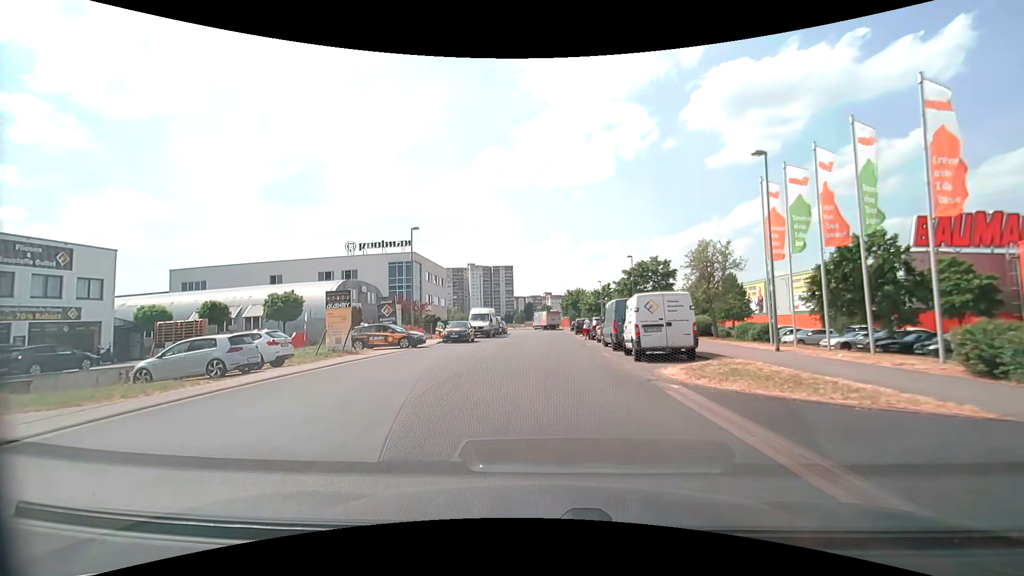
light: Day
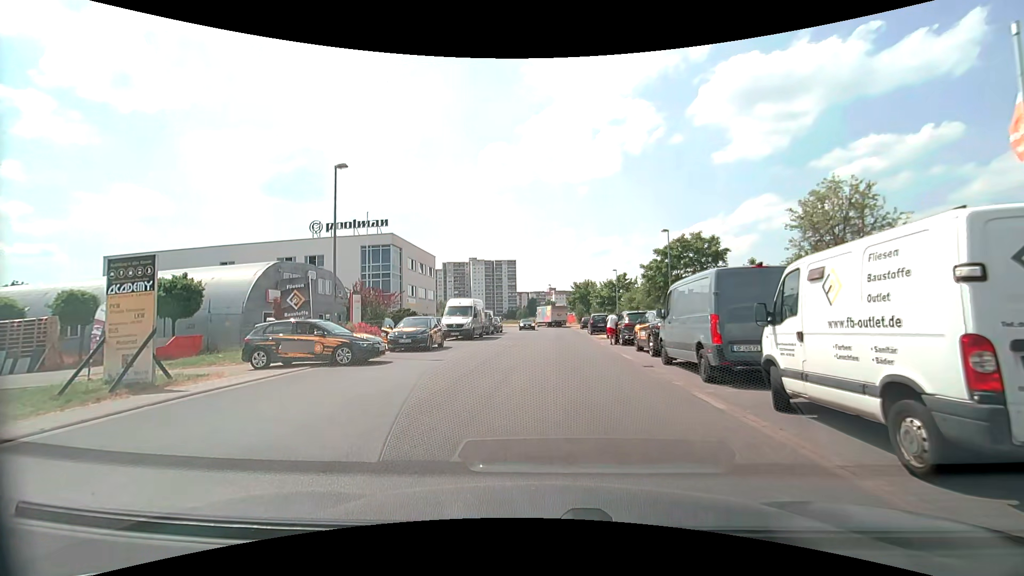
(-0.1, +12.2) m; 0°
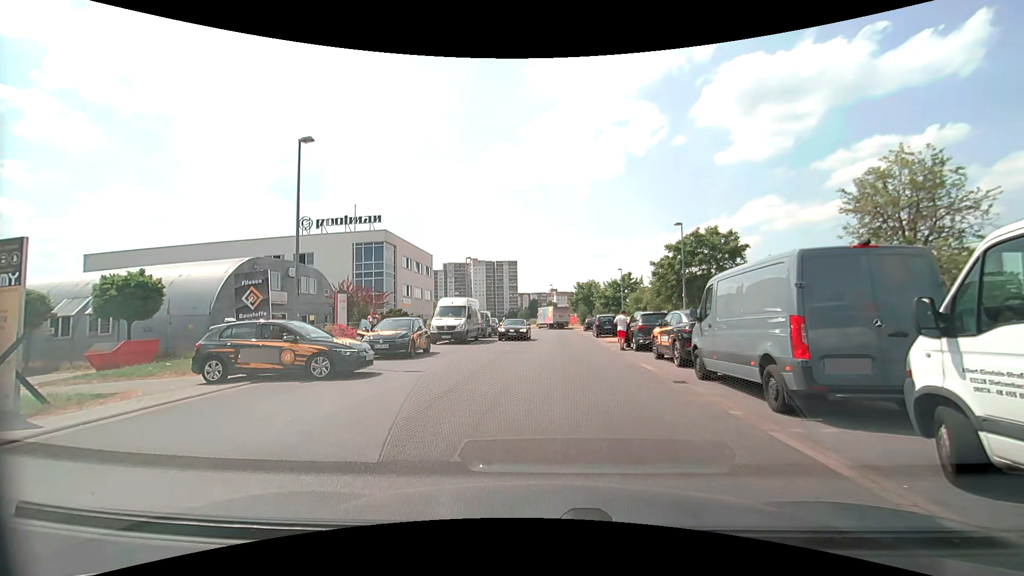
(0.0, +2.9) m; 0°
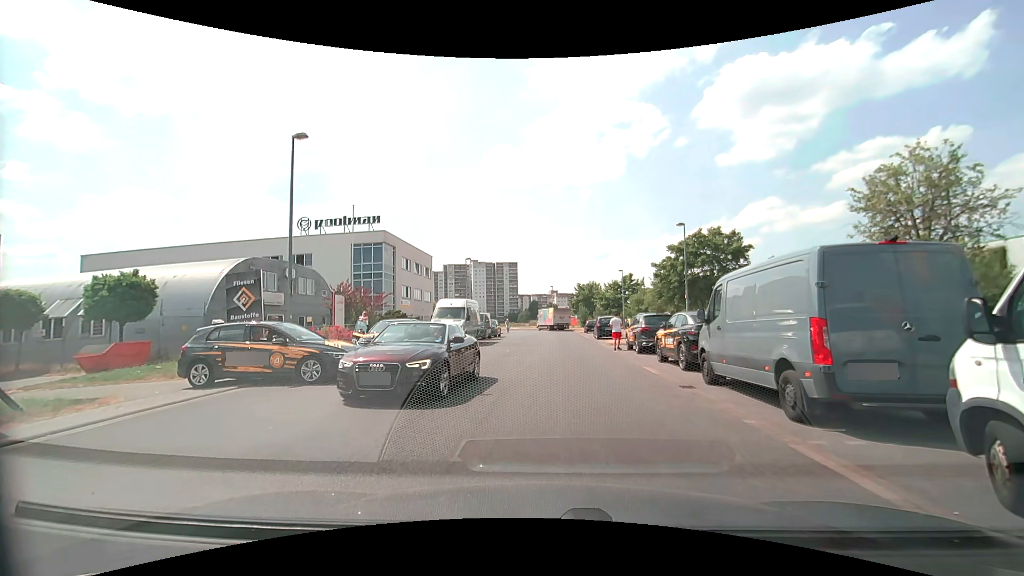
(0.0, +0.5) m; 0°
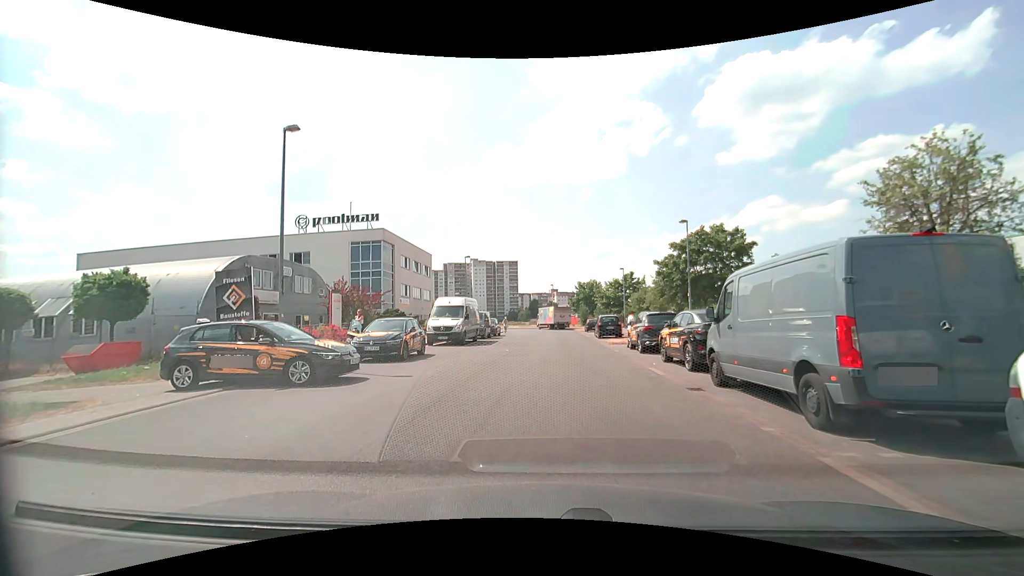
(0.0, +0.5) m; 0°
